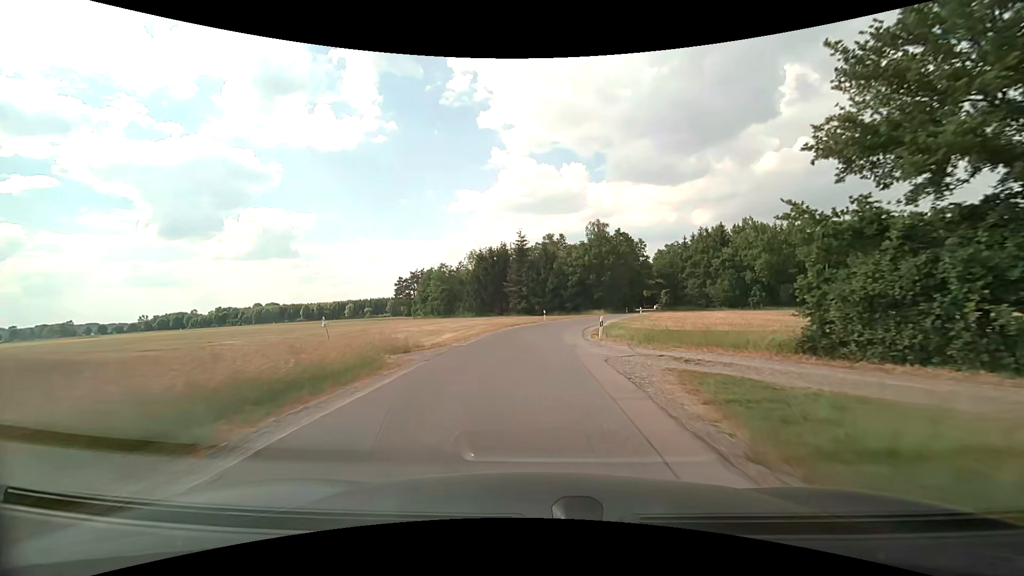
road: unclassified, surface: asphalt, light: Day
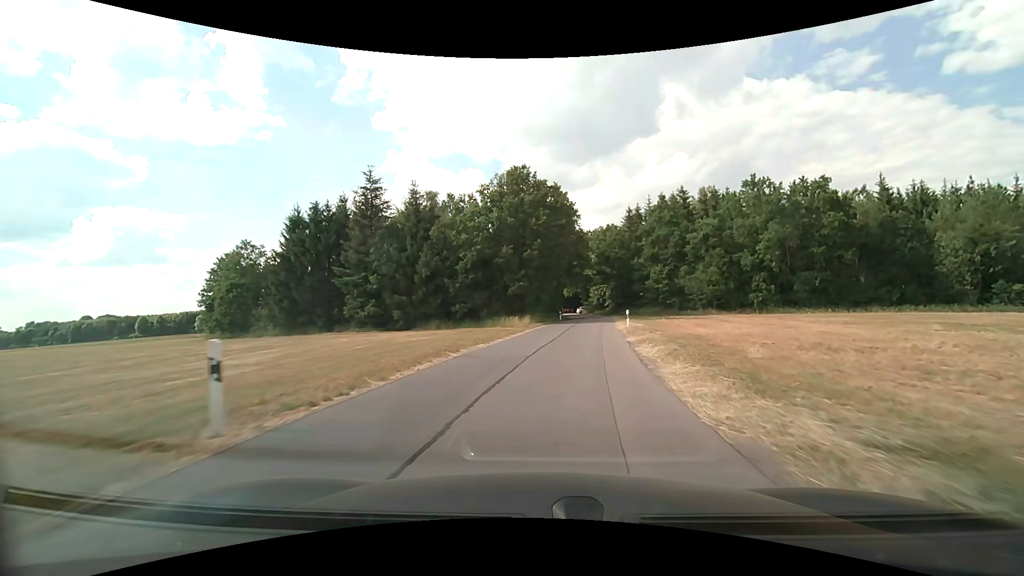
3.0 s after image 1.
(+2.7, +41.8) m; +11°
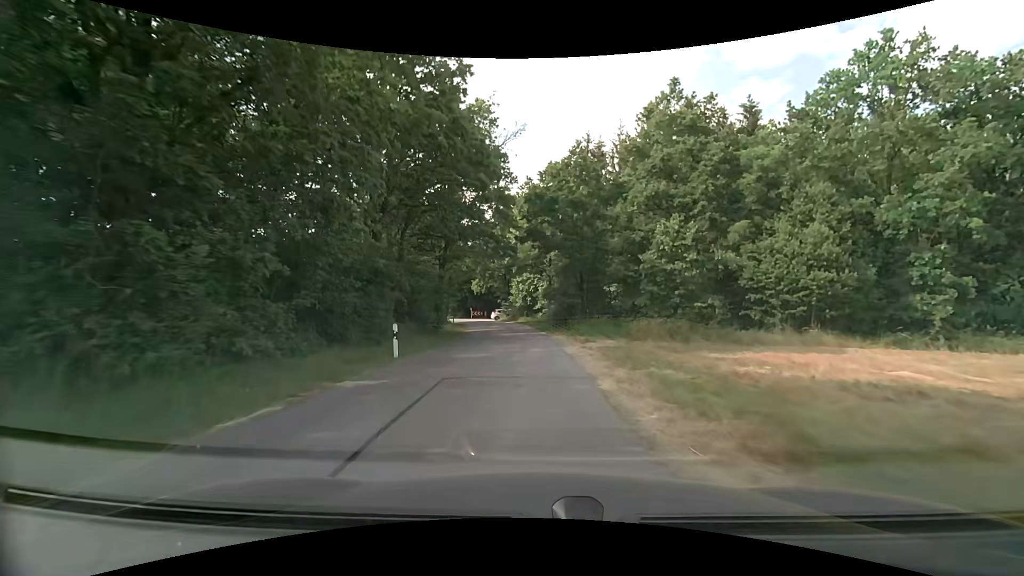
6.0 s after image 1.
(+4.2, +37.5) m; +9°
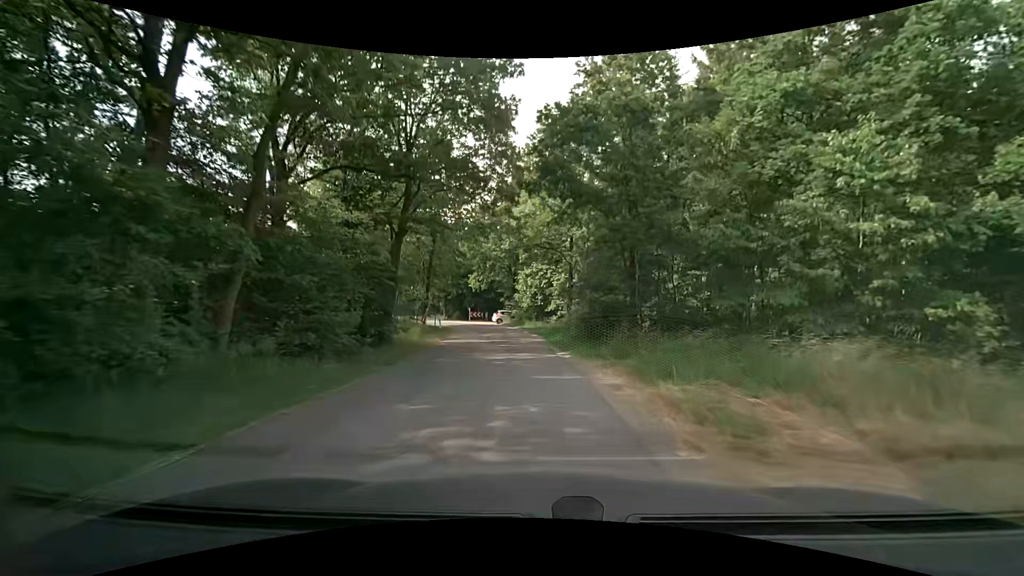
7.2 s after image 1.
(-0.1, +13.5) m; -2°
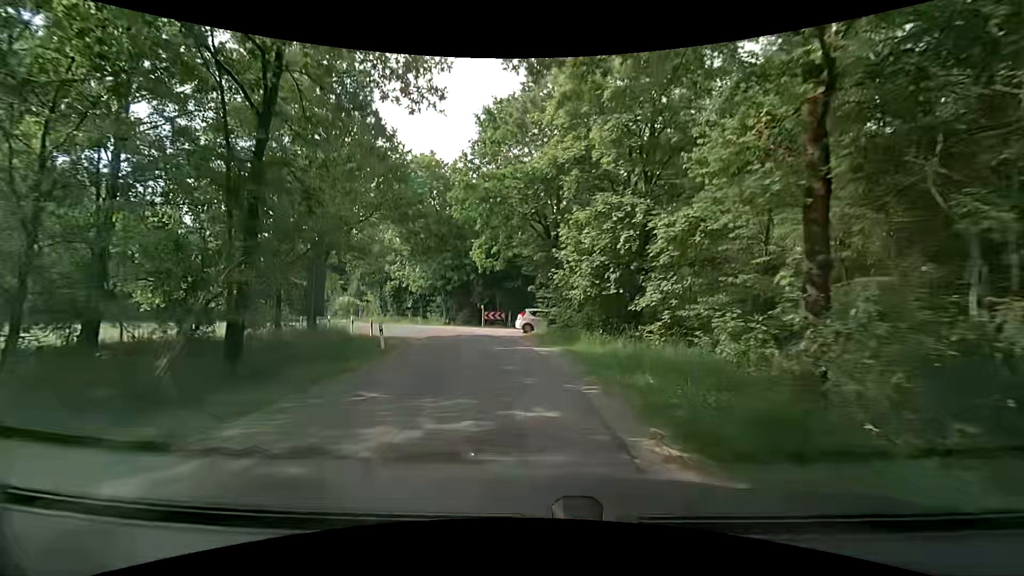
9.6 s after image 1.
(-0.3, +24.4) m; -2°
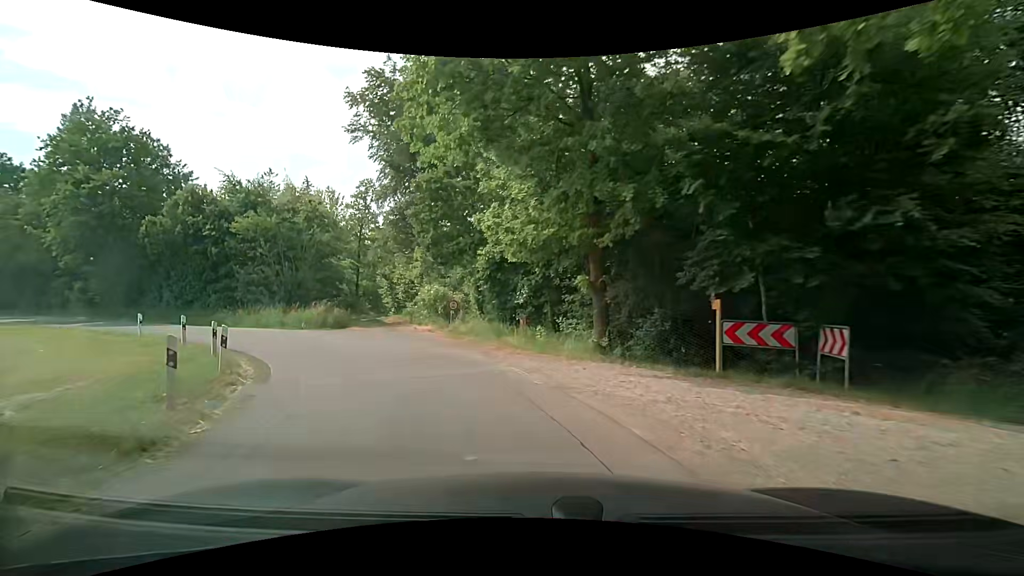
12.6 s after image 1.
(-4.1, +25.5) m; -20°
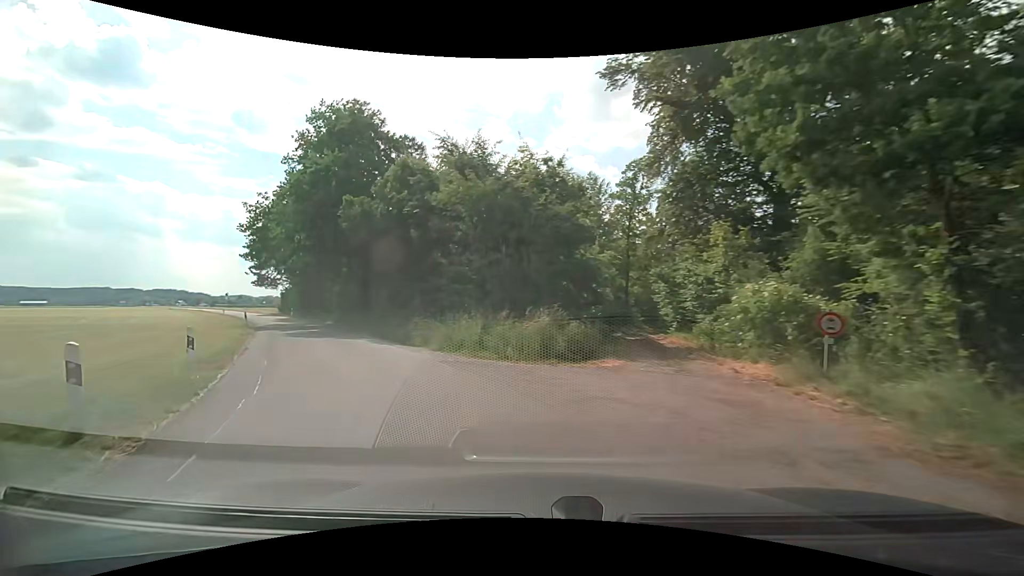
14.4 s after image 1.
(-3.5, +14.1) m; -30°
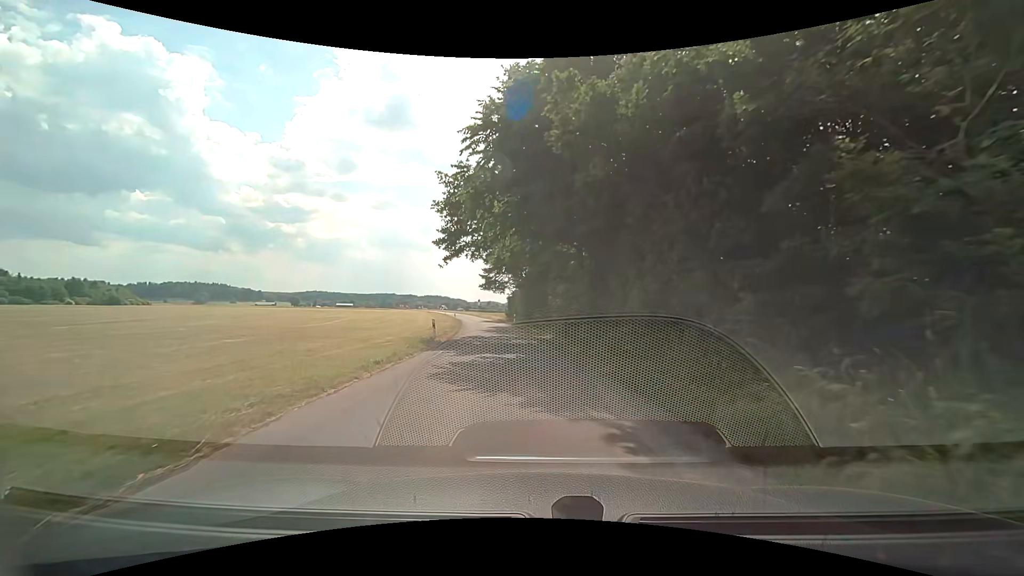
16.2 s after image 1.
(-4.1, +13.7) m; -28°
(0, +10) (-1, +20) (-1, +30) (-2, +40) (-3, +50) (-5, +60) (-6, +70) (-8, +79) (-10, +89) (-12, +99) m
